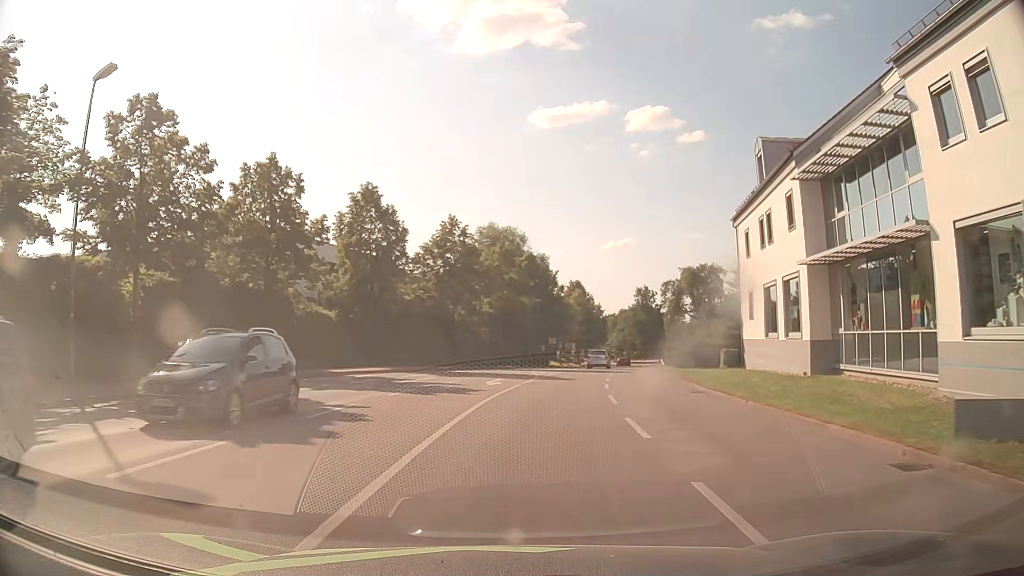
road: tertiary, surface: asphalt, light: Day
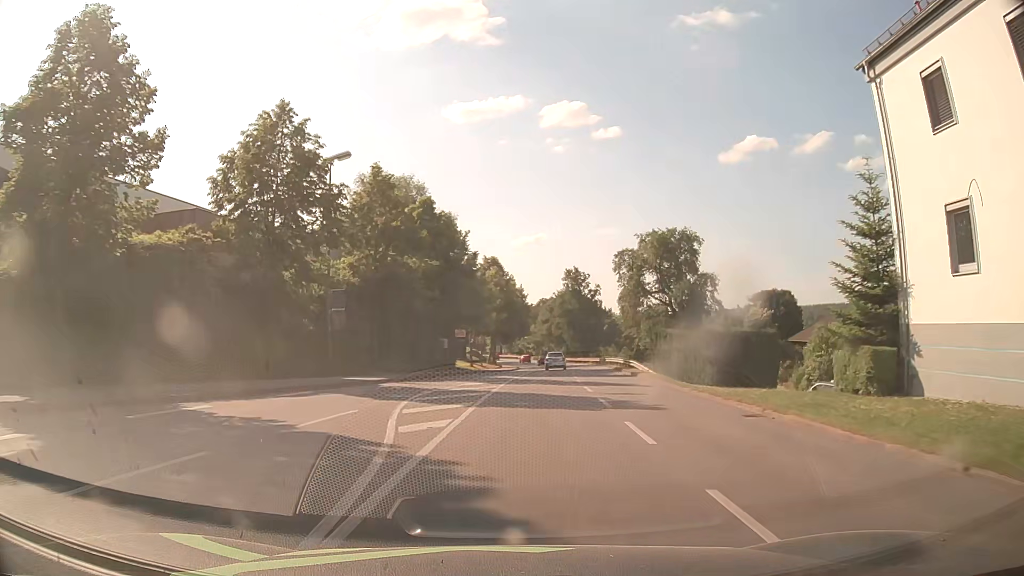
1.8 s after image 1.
(+1.6, +24.6) m; +7°
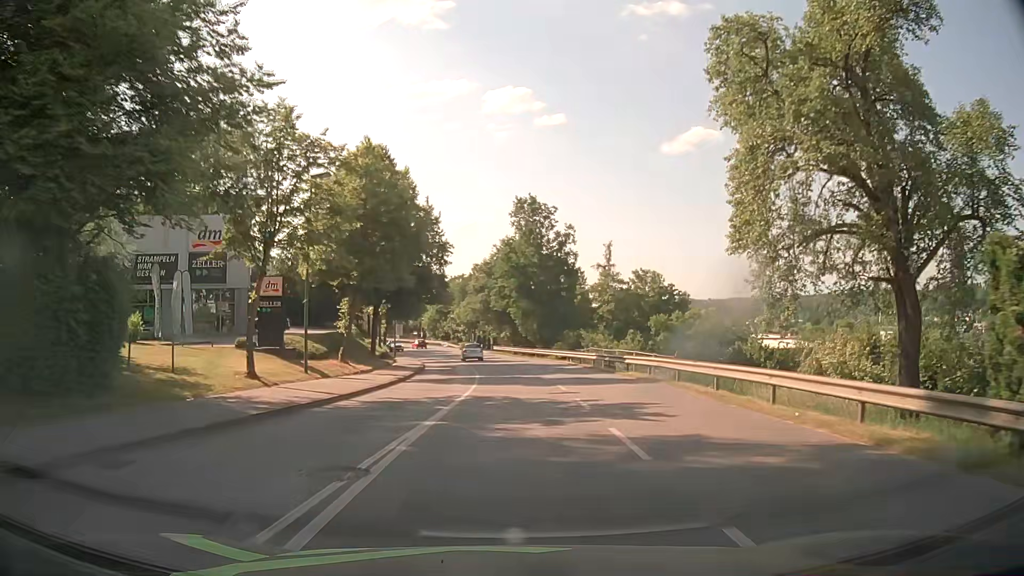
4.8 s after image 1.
(+2.5, +43.7) m; +6°
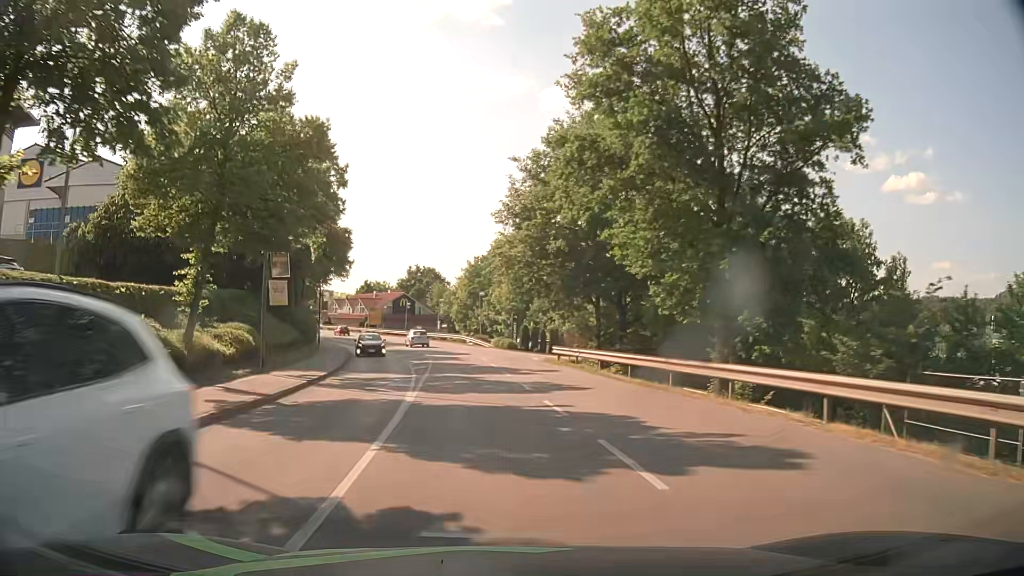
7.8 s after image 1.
(-1.0, +43.3) m; -5°
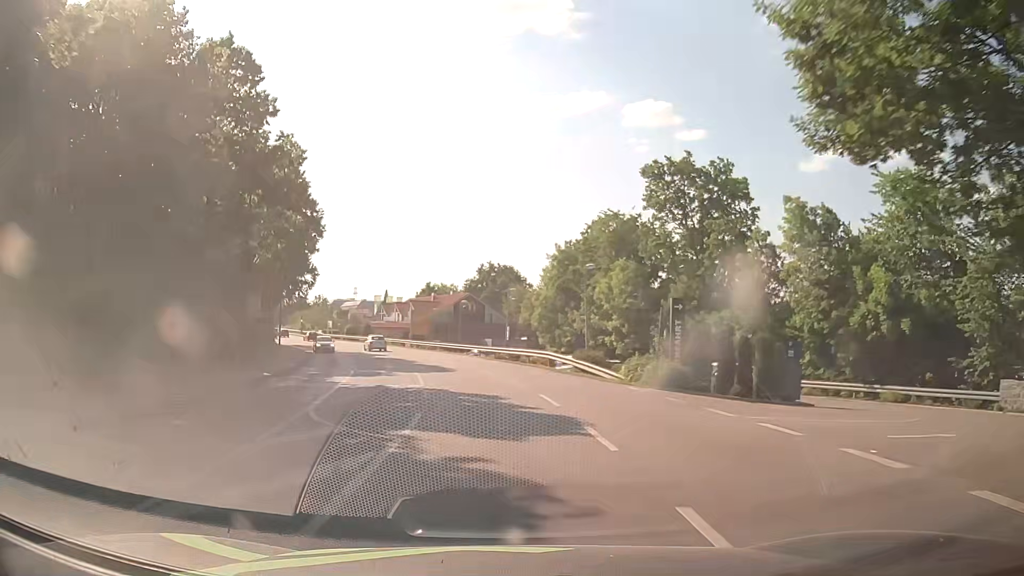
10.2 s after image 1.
(-2.0, +33.1) m; -7°
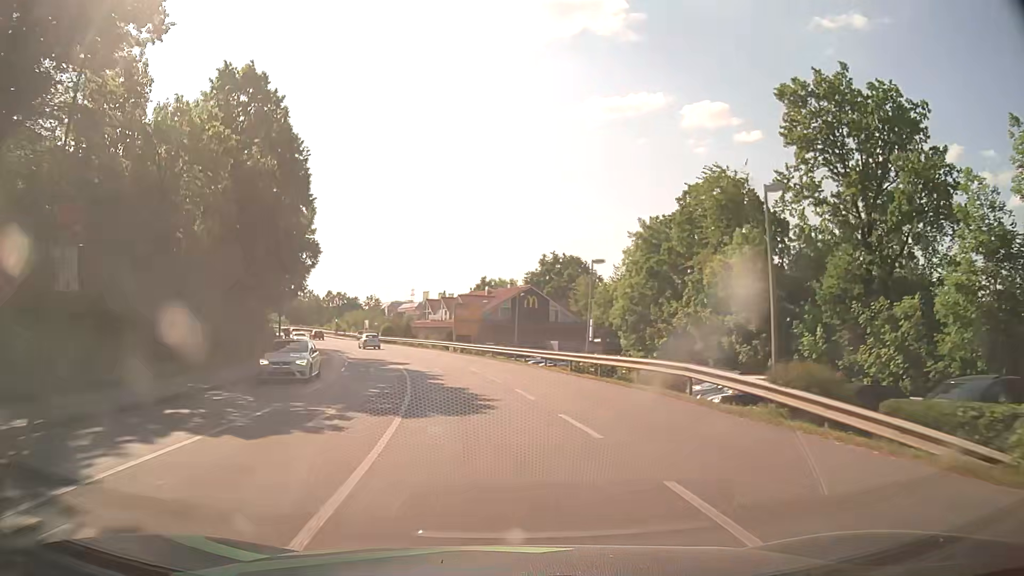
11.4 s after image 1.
(-0.7, +16.8) m; -6°
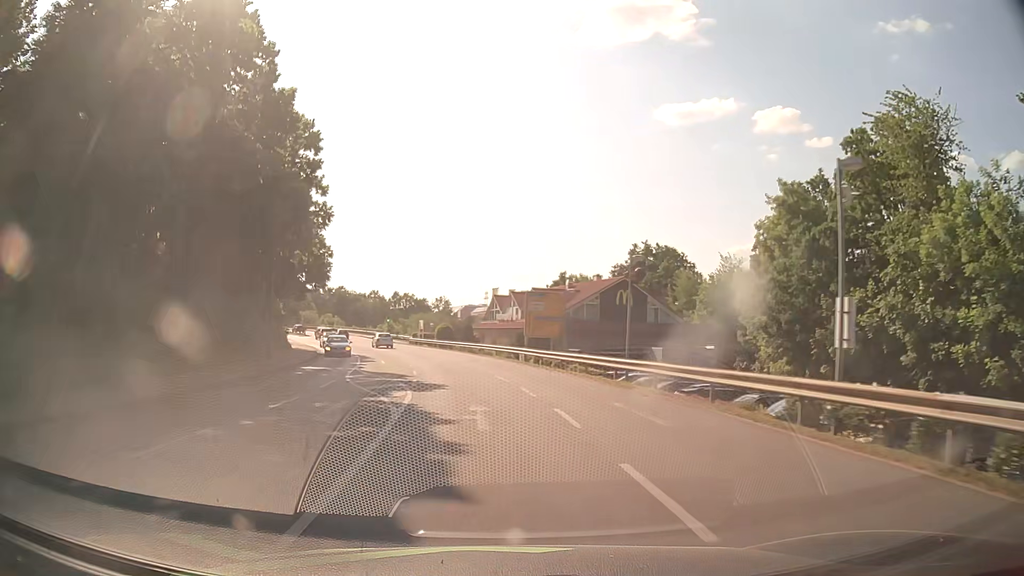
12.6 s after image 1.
(-0.7, +16.8) m; -6°
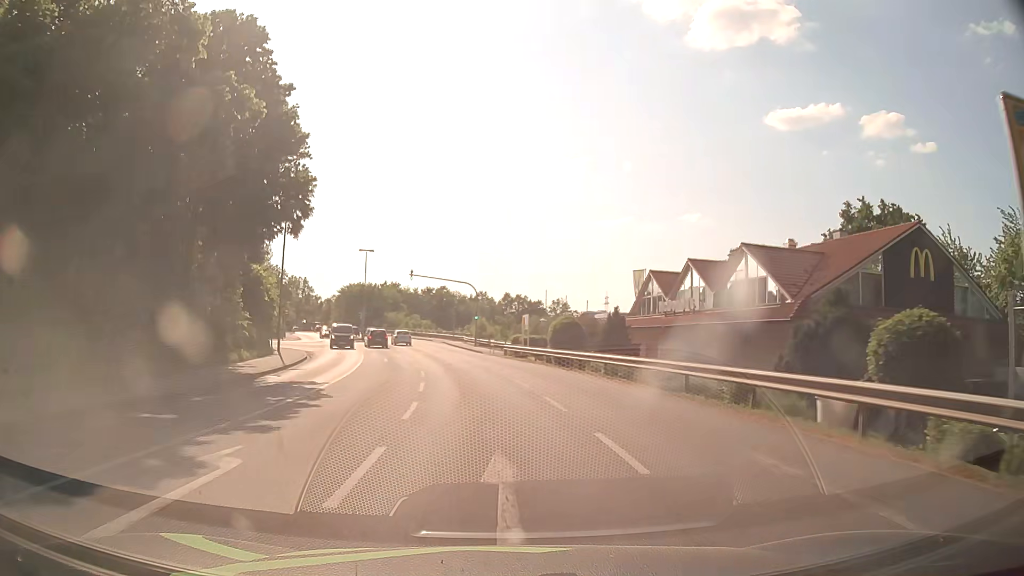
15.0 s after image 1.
(-2.6, +32.9) m; -10°
(0, +10) (-1, +20) (-2, +30) (-4, +40) (-6, +50) (-8, +59) (-11, +69) (-14, +79) (-17, +88) (-21, +97) m
